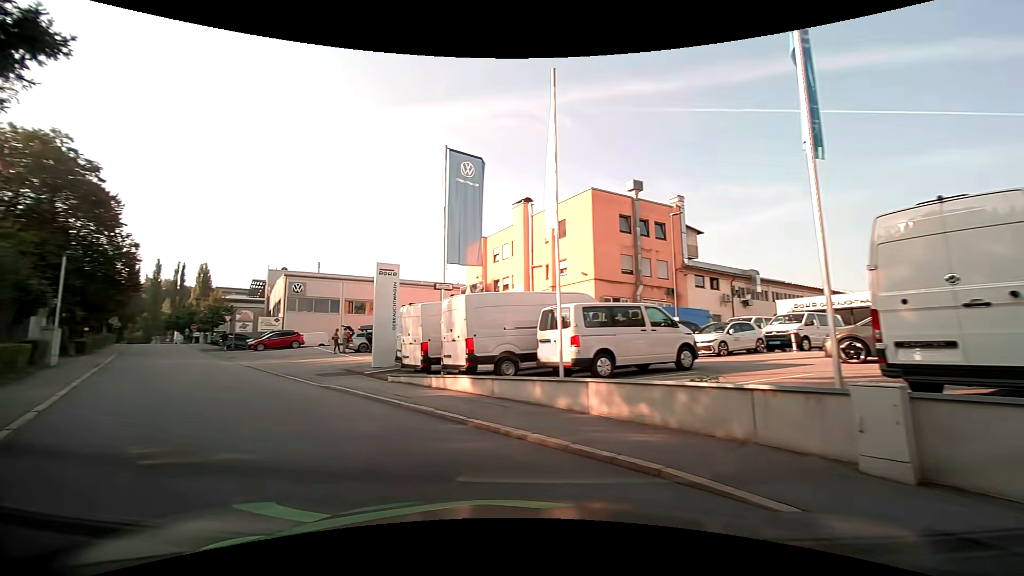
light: Day
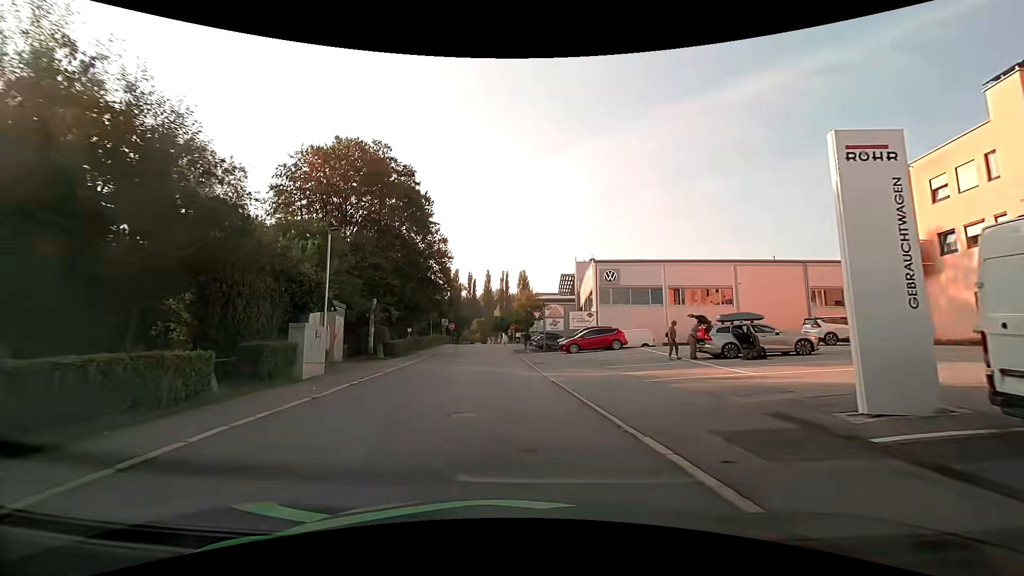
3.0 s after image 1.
(-5.4, +12.8) m; -33°
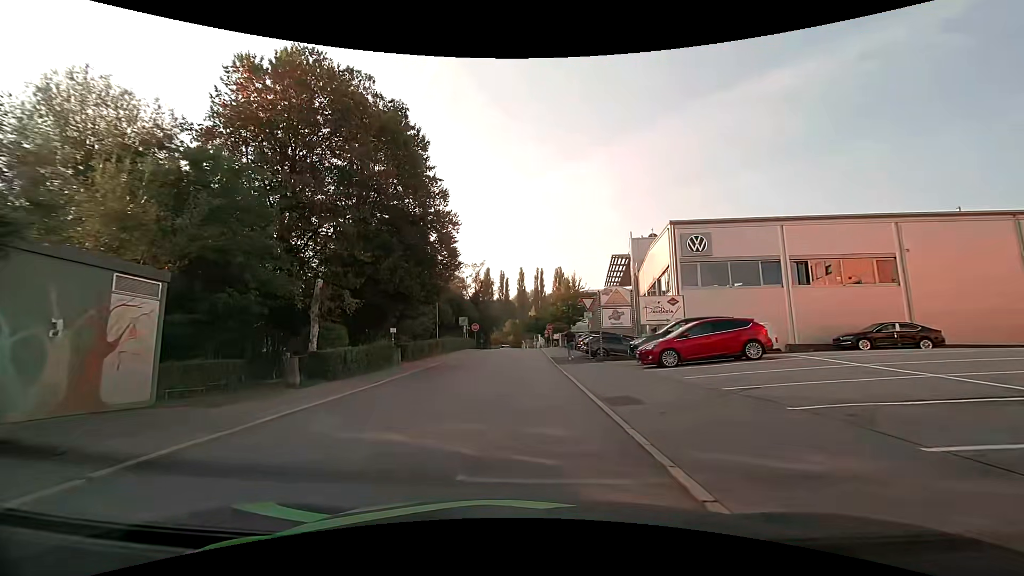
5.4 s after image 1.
(-0.3, +14.6) m; -4°
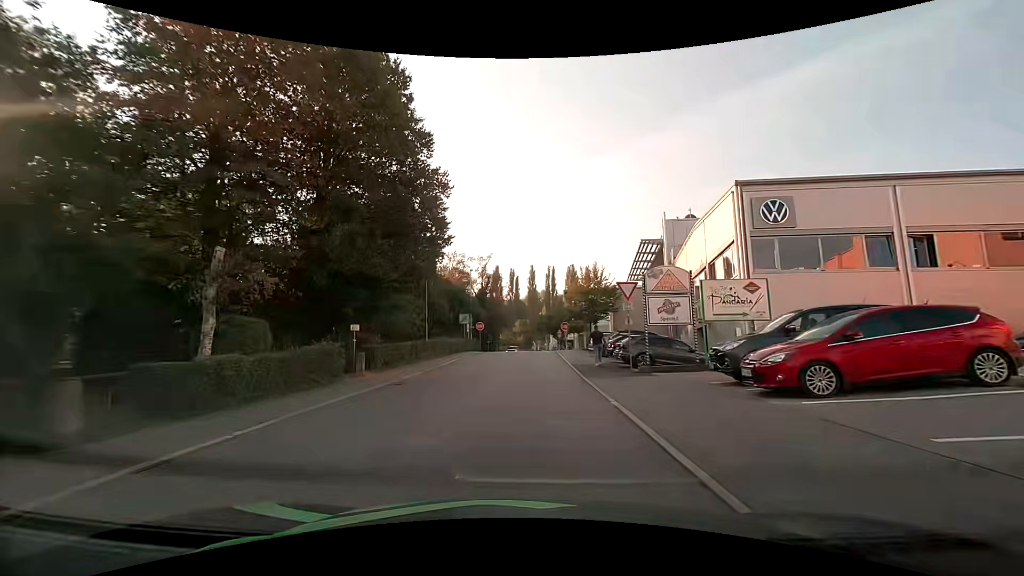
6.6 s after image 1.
(-0.1, +7.8) m; -1°
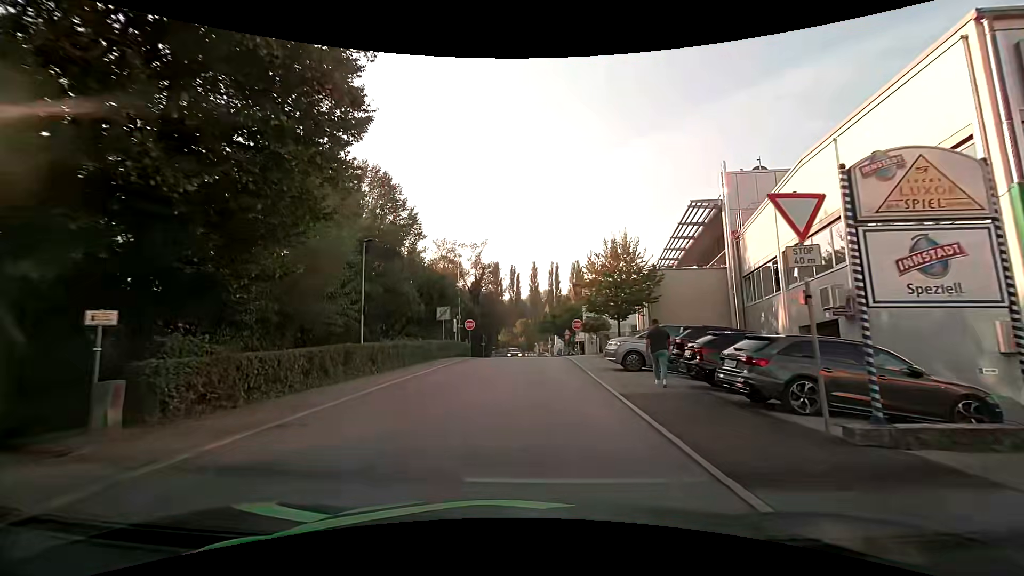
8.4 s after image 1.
(0.0, +11.6) m; 0°
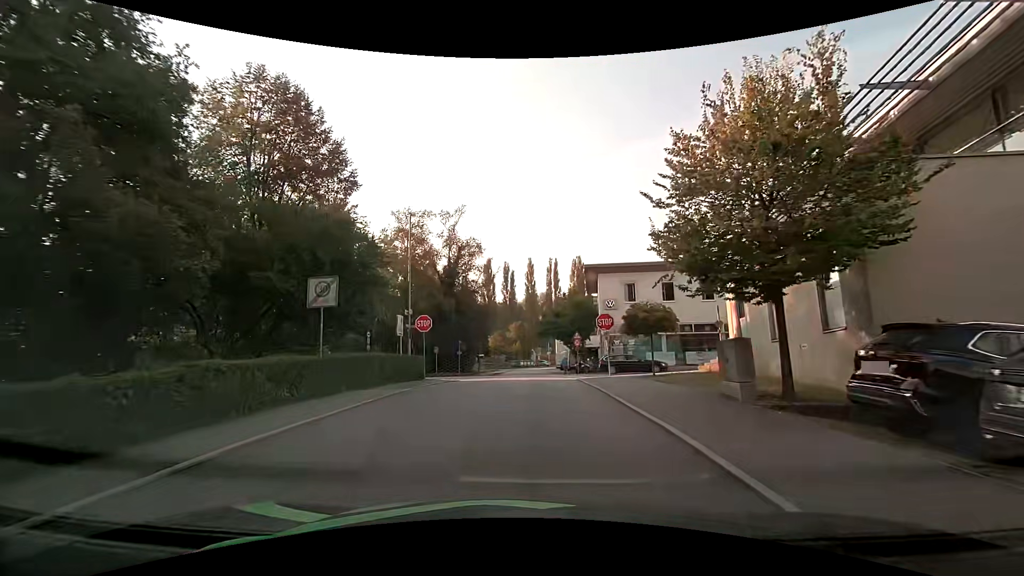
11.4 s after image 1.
(+0.2, +18.3) m; +1°
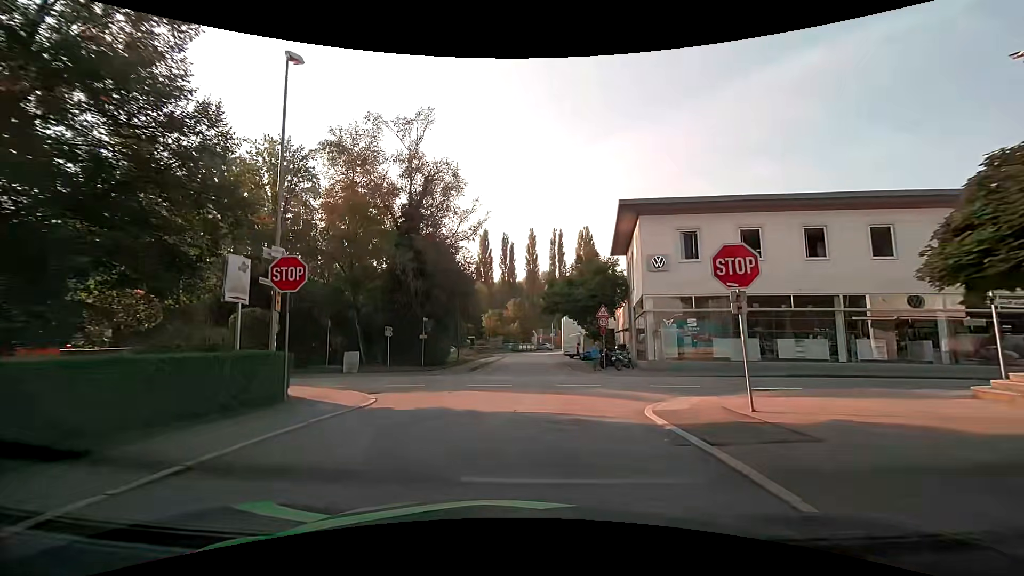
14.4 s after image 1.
(-0.1, +15.6) m; -2°
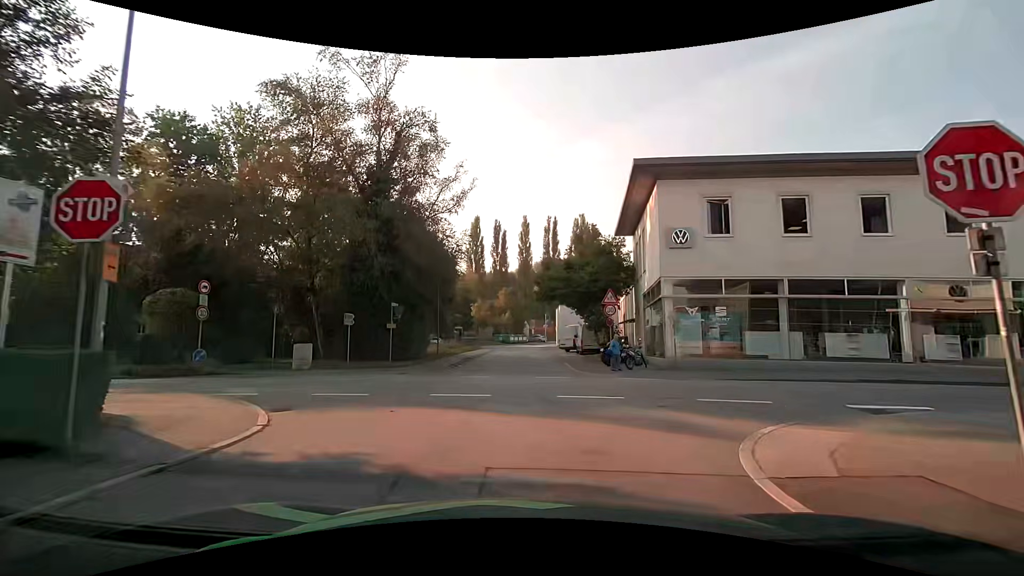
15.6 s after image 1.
(+0.1, +5.1) m; +2°
